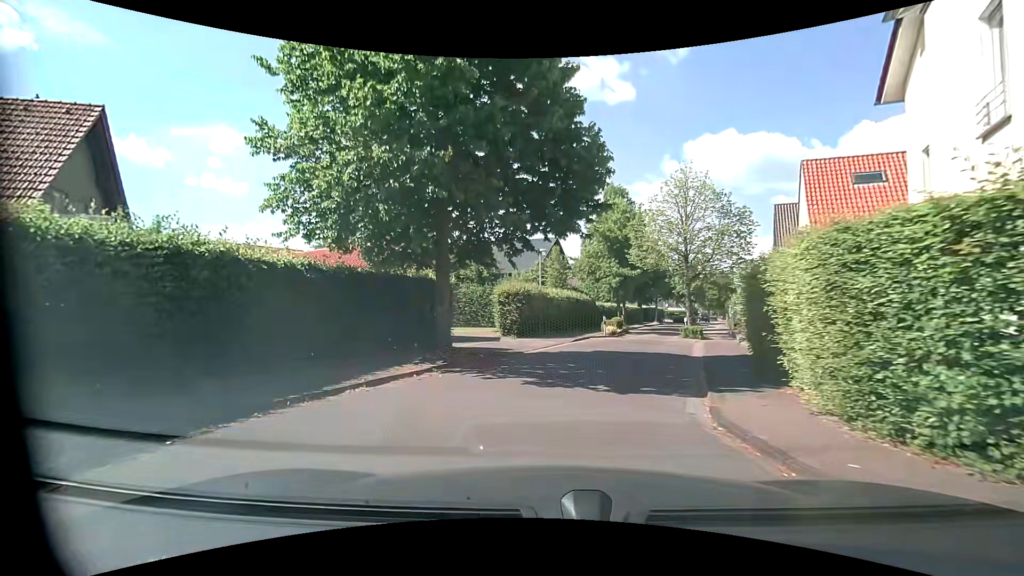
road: residential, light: Day
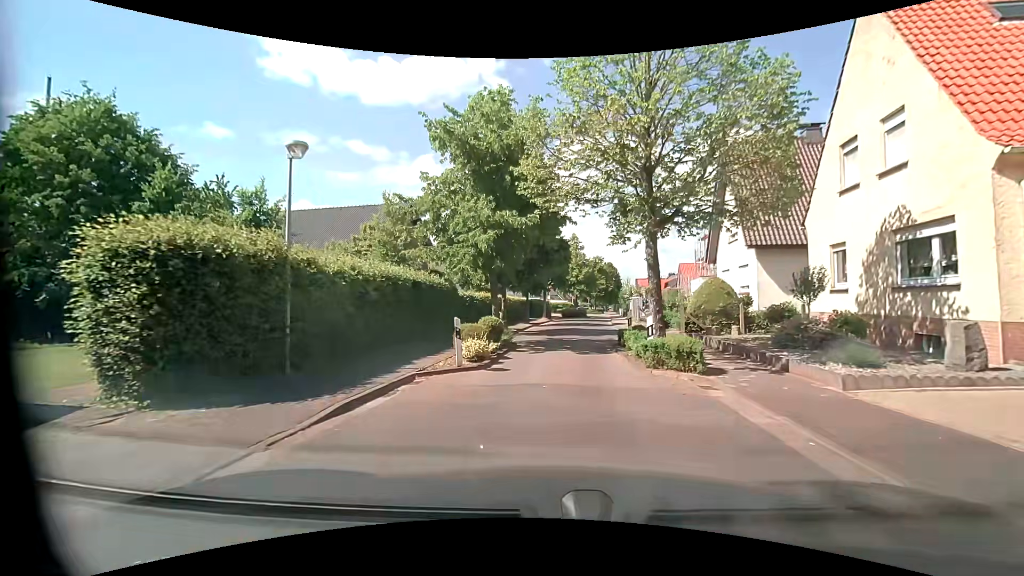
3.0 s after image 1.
(+2.4, +17.1) m; +14°
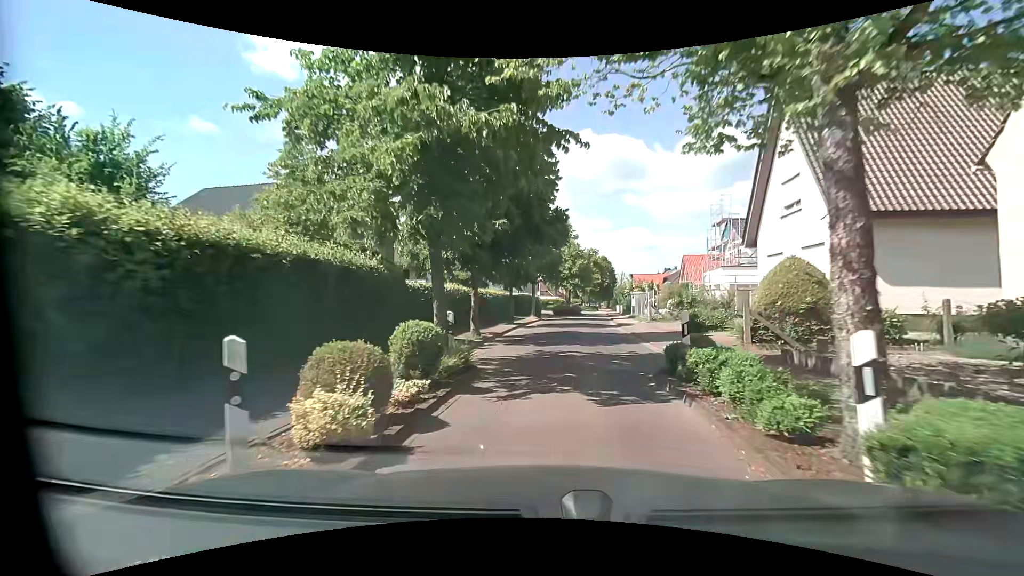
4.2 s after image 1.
(+0.1, +7.7) m; +2°
(0, +10) (+1, +20) (+2, +30) (+3, +40) (+4, +50) (+5, +60) (+5, +70) (+4, +80) (+4, +90) (+5, +100) m
